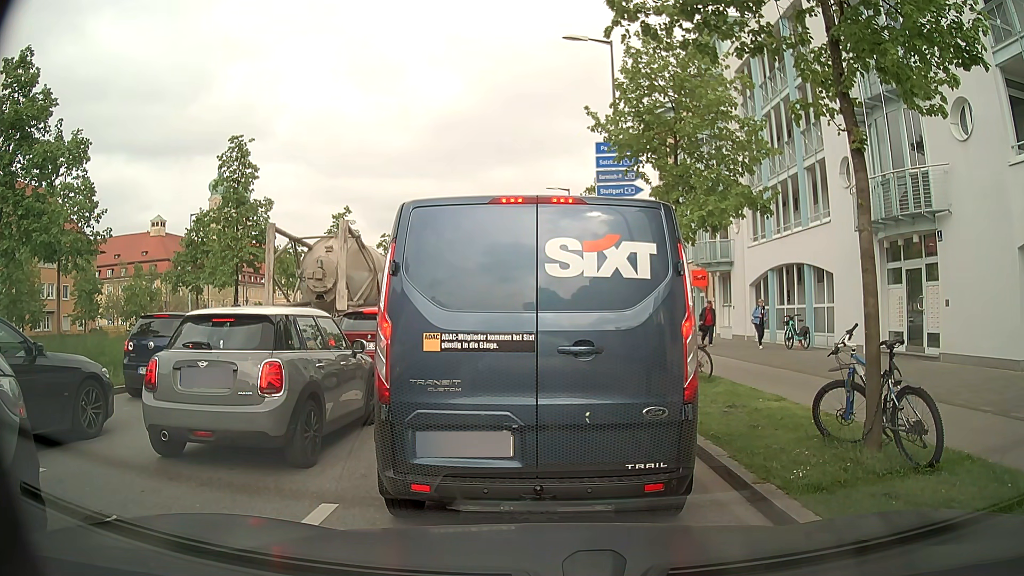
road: secondary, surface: asphalt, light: Day
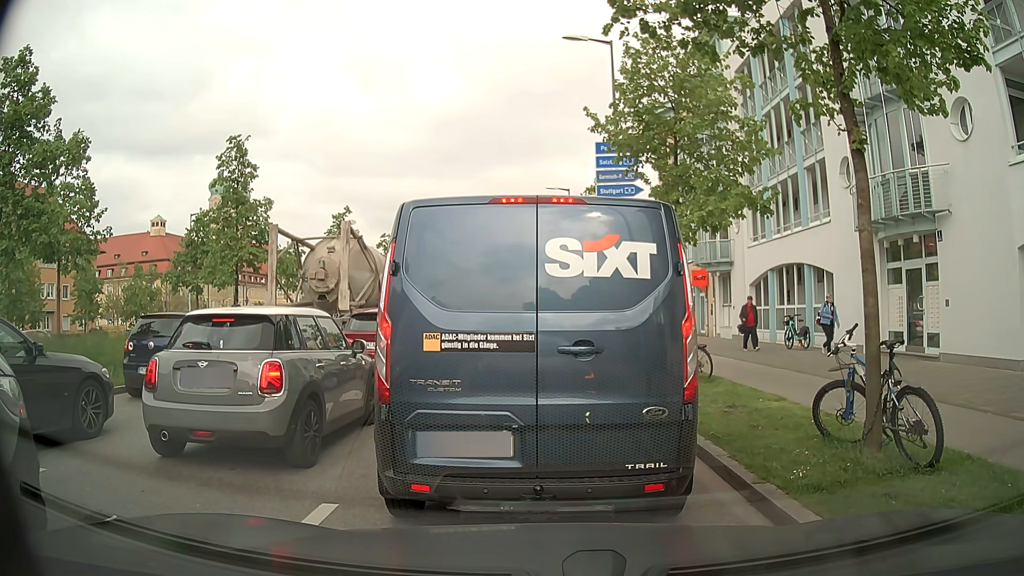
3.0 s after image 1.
(0.0, 0.0) m; 0°
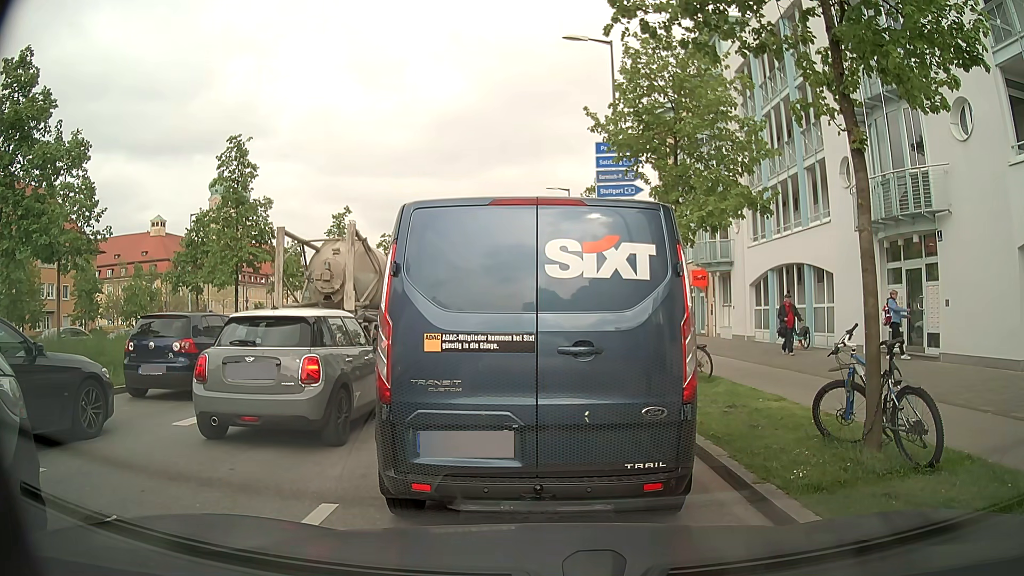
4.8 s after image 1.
(0.0, 0.0) m; 0°
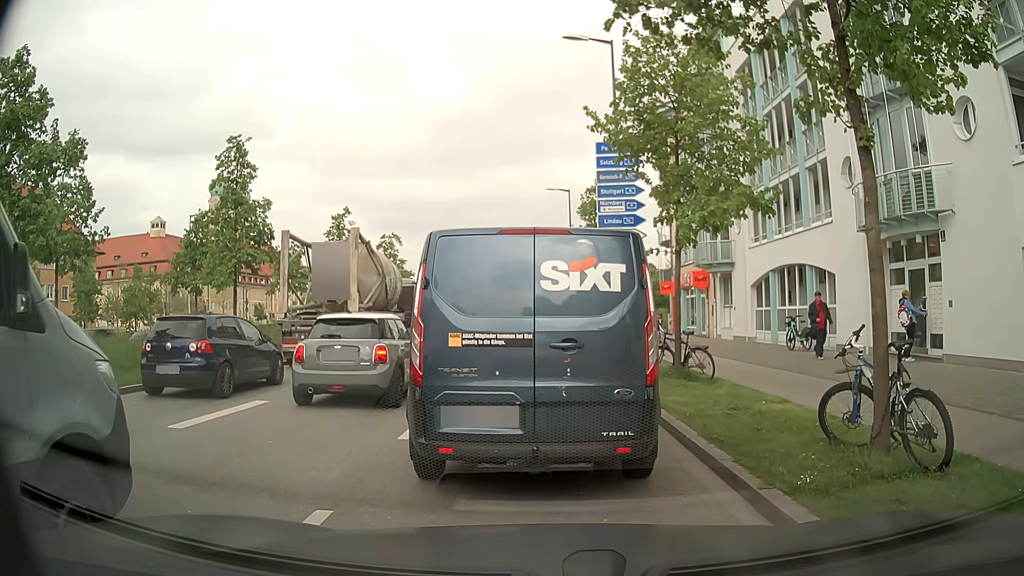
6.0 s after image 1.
(0.0, +0.1) m; 0°
